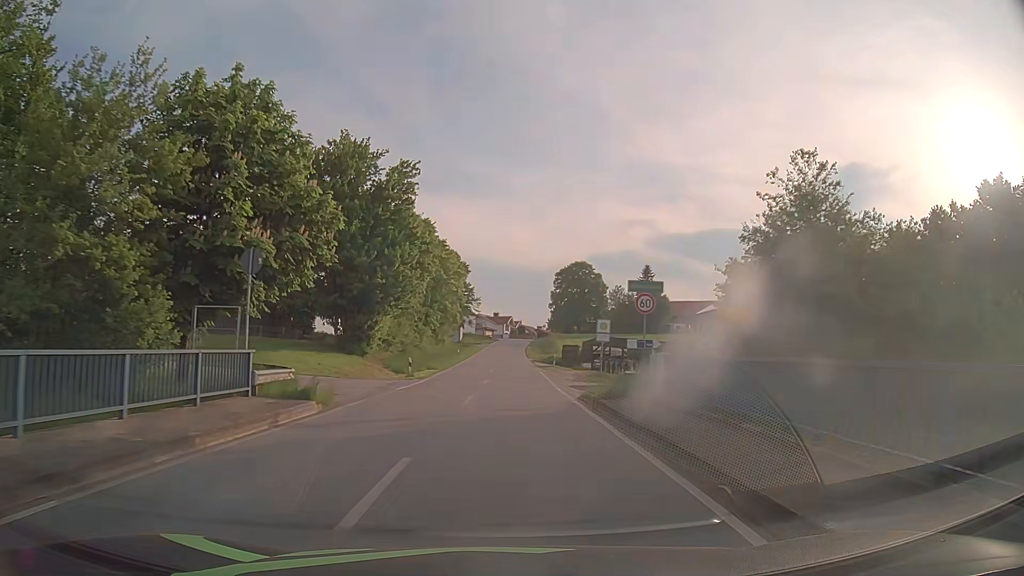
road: tertiary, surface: asphalt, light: Day
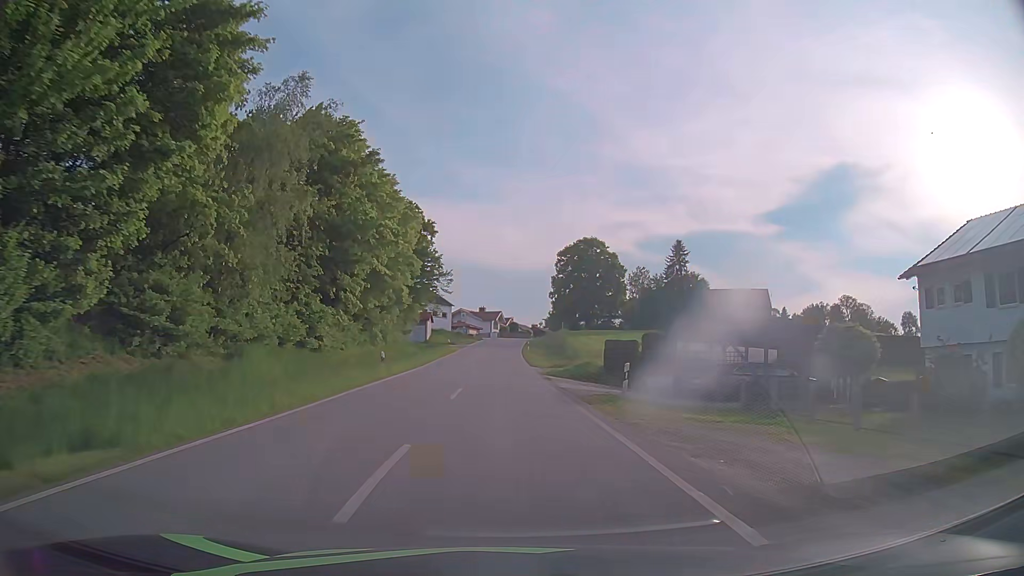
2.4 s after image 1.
(+0.3, +35.7) m; +1°
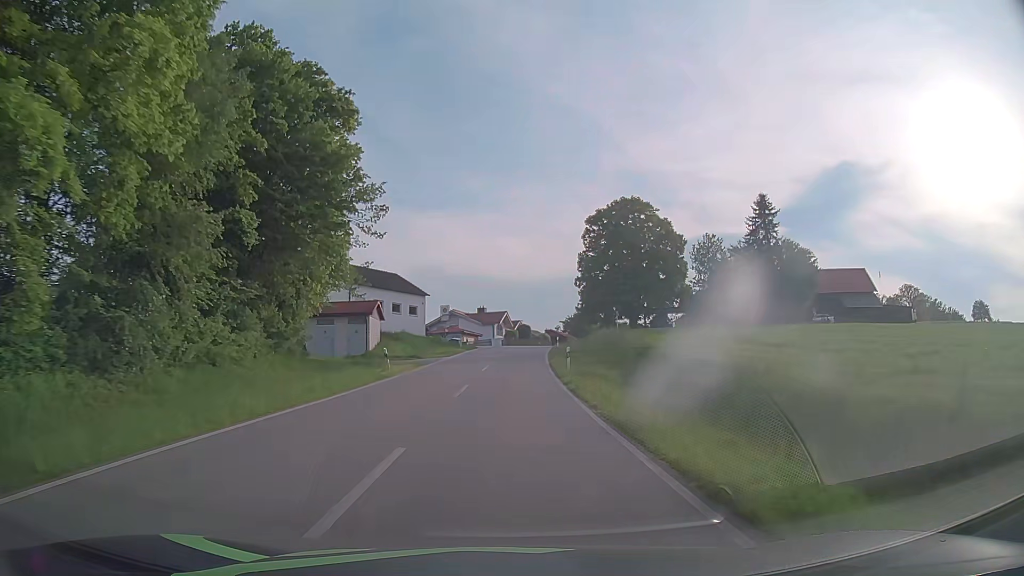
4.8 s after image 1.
(-0.1, +37.2) m; 0°
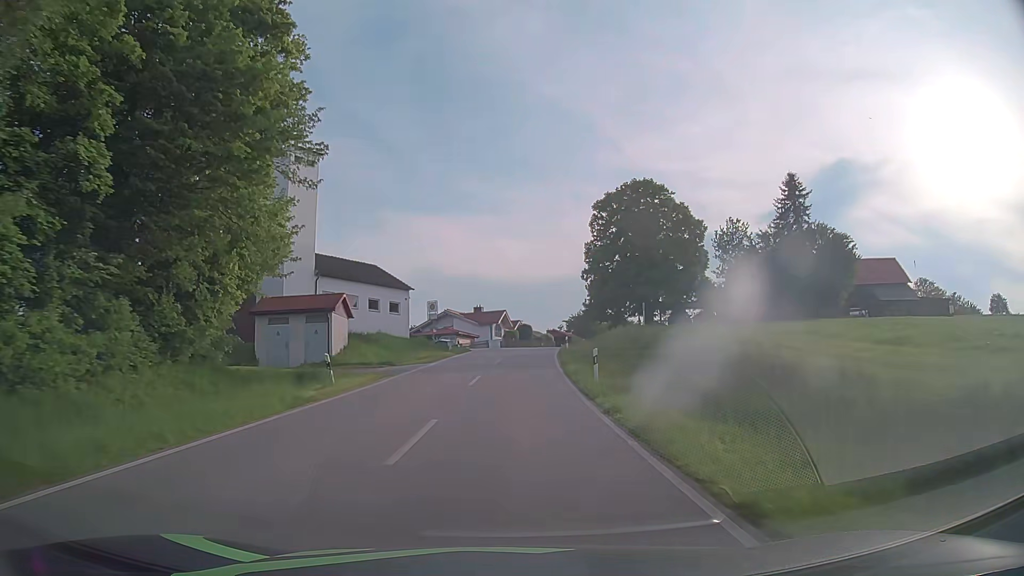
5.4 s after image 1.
(0.0, +9.3) m; 0°
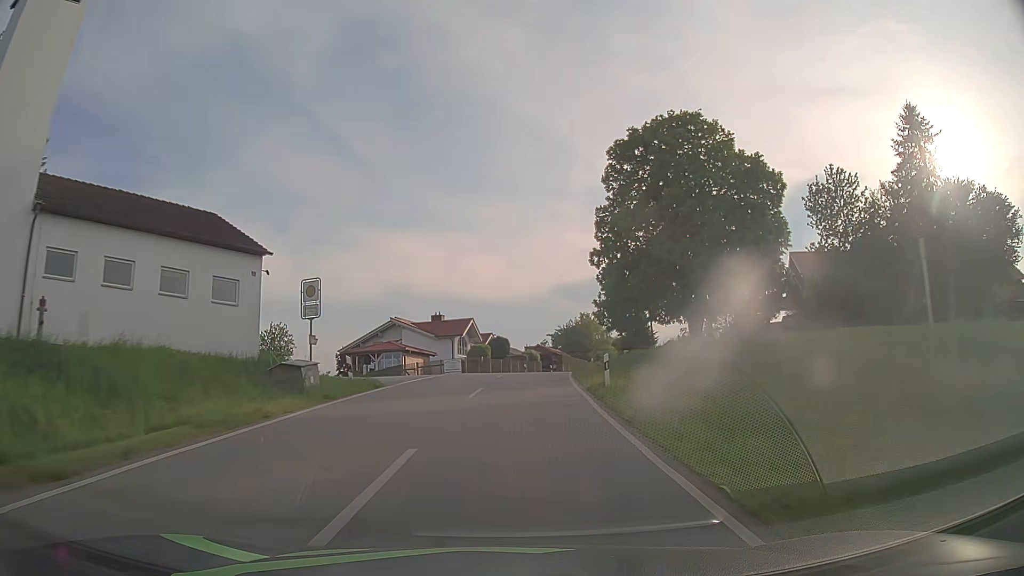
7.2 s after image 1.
(+0.2, +27.1) m; +2°
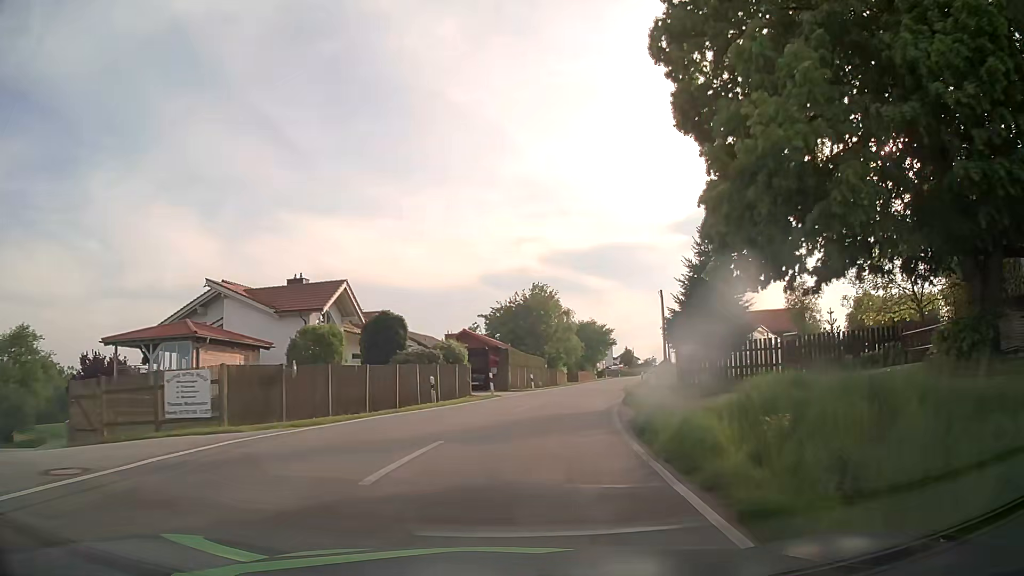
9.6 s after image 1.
(+1.3, +34.2) m; +6°
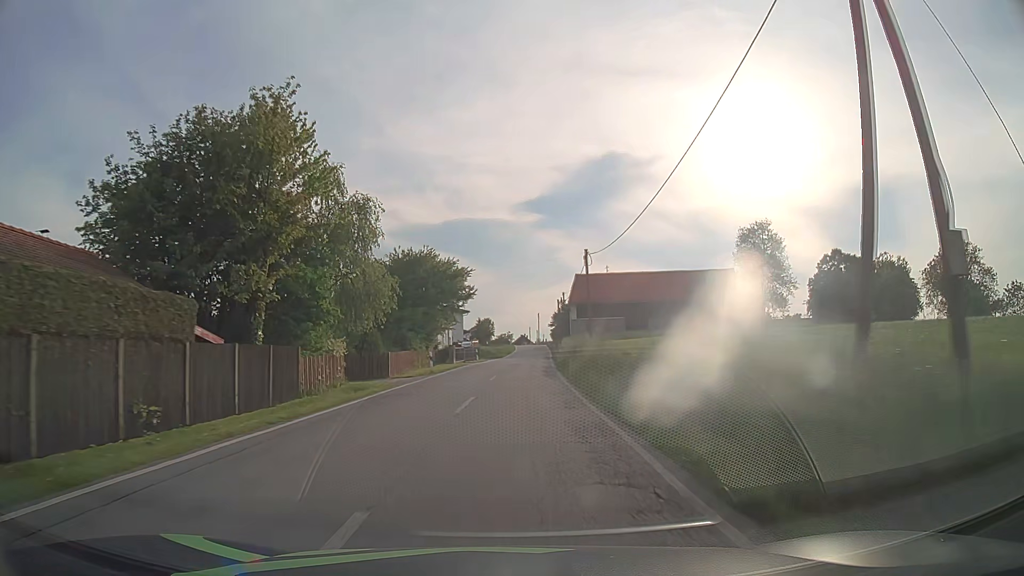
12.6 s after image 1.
(+5.9, +41.0) m; +13°
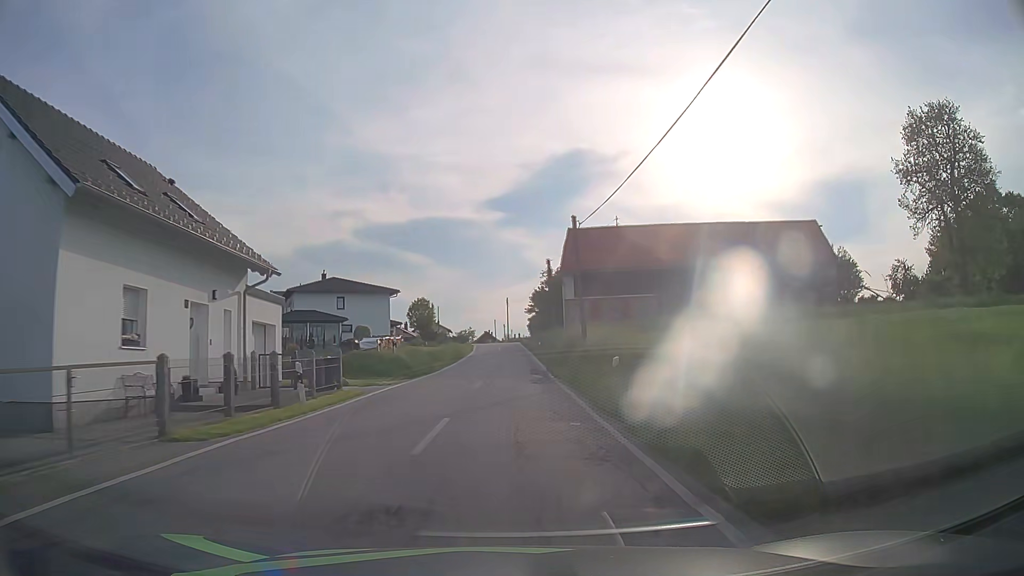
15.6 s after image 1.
(+1.4, +41.7) m; +3°
(0, +10) (0, +20) (0, +30) (0, +40) (0, +50) (0, +60) (0, +70) (0, +80) (-2, +90) (-3, +100) m
